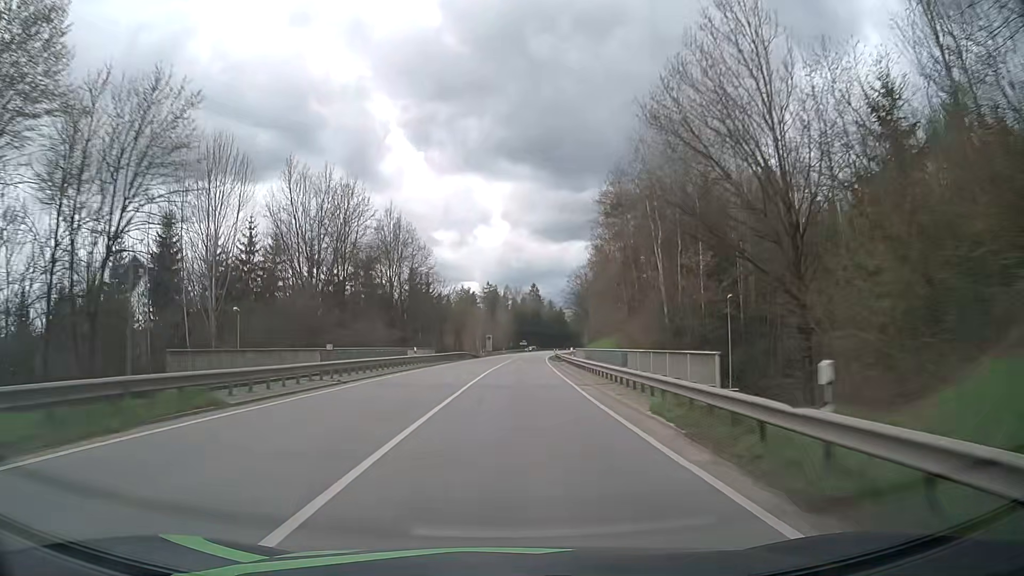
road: secondary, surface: asphalt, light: Day
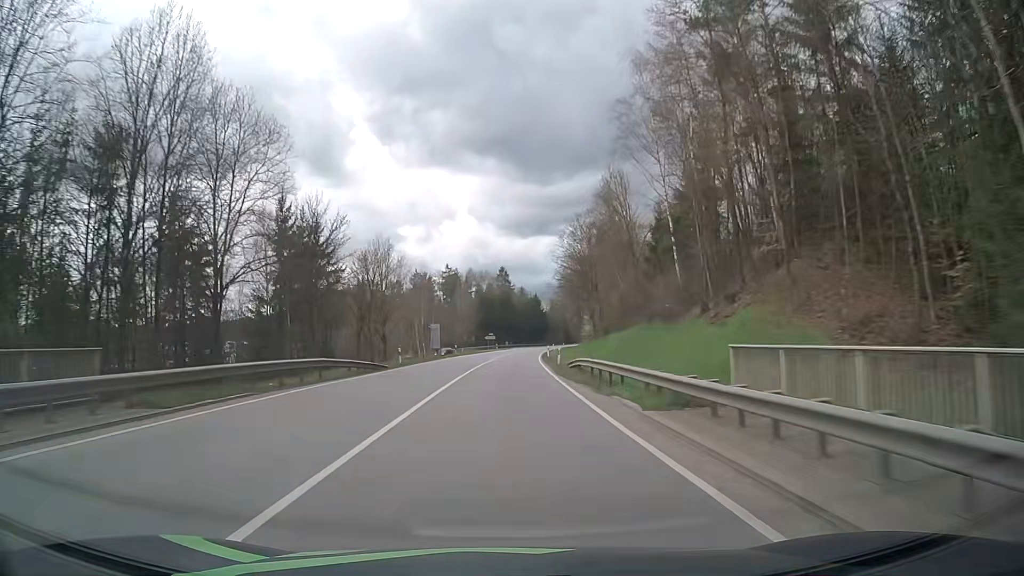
(+1.3, +46.9) m; +3°
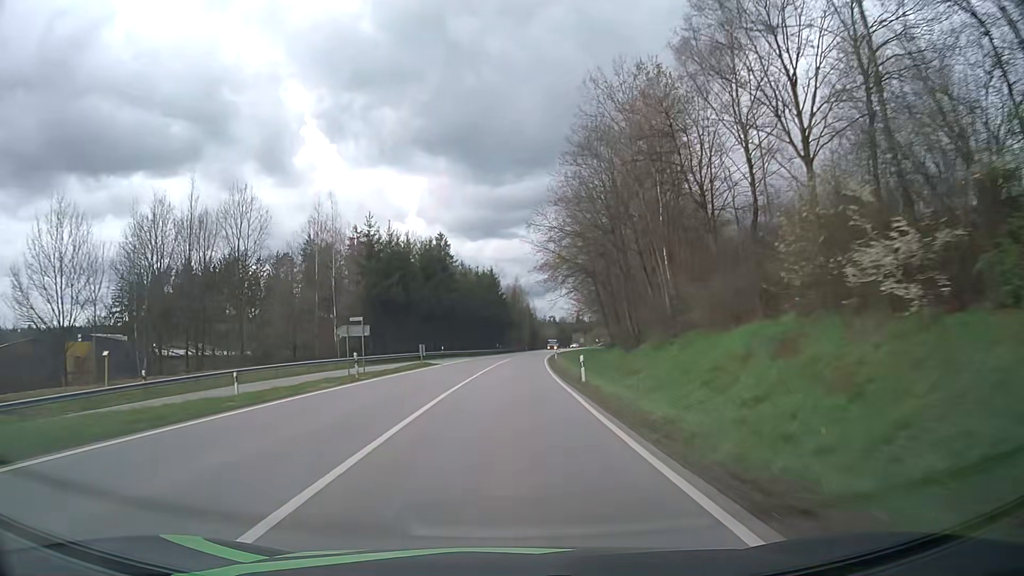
(+2.4, +78.7) m; +4°
(0, +10) (0, +20) (+1, +30) (+1, +40) (+1, +50) (+2, +60) (+3, +70) (+4, +80) (+4, +90) (+5, +100) m
